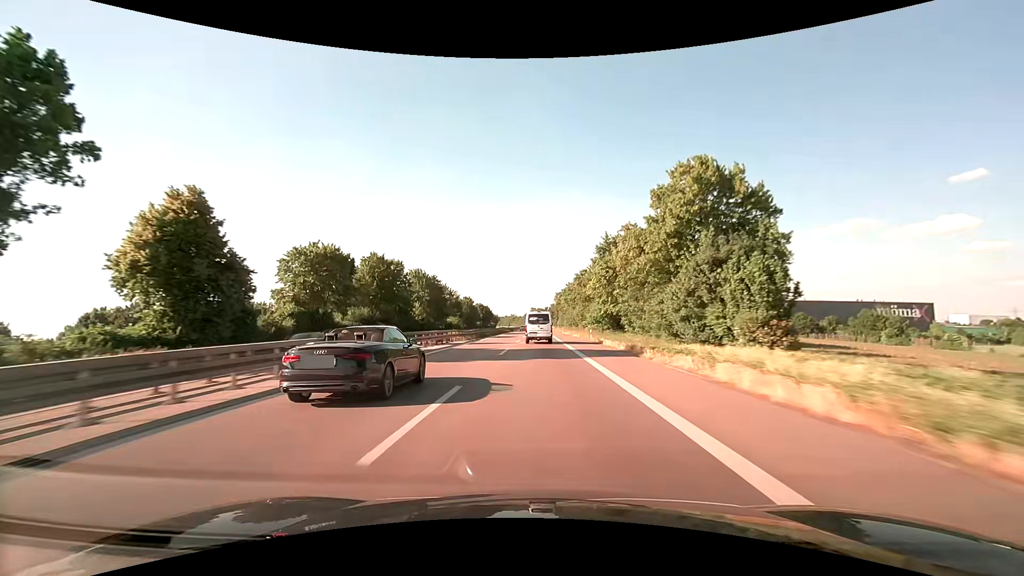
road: trunk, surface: asphalt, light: Day
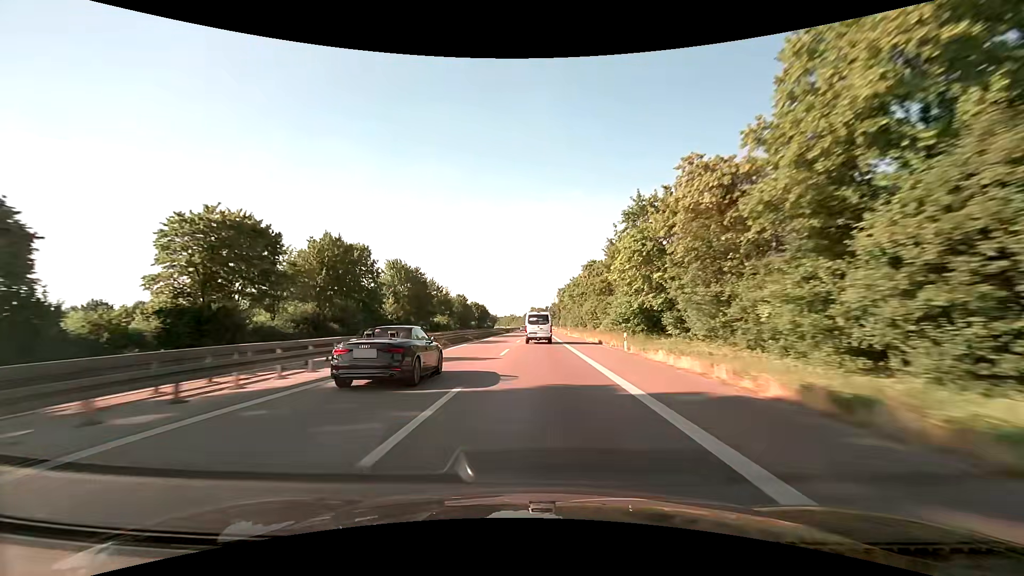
(-0.1, +18.0) m; 0°
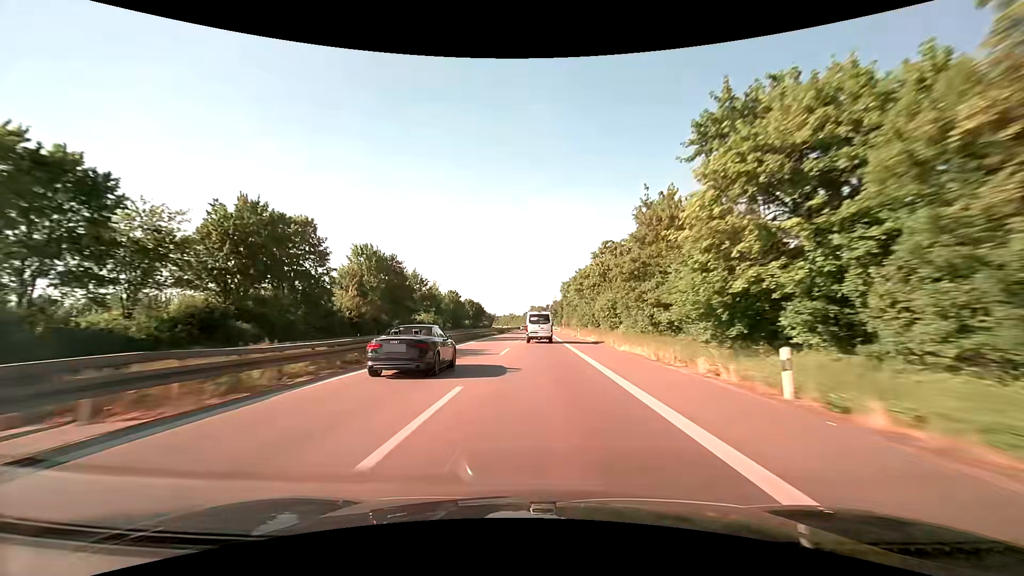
(0.0, +18.1) m; 0°
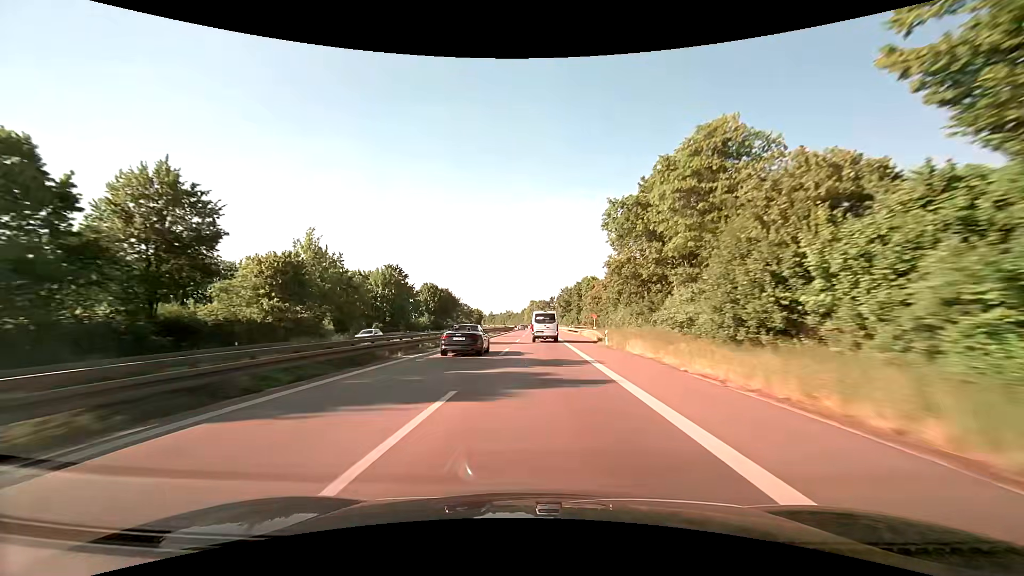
(+0.1, +72.5) m; 0°
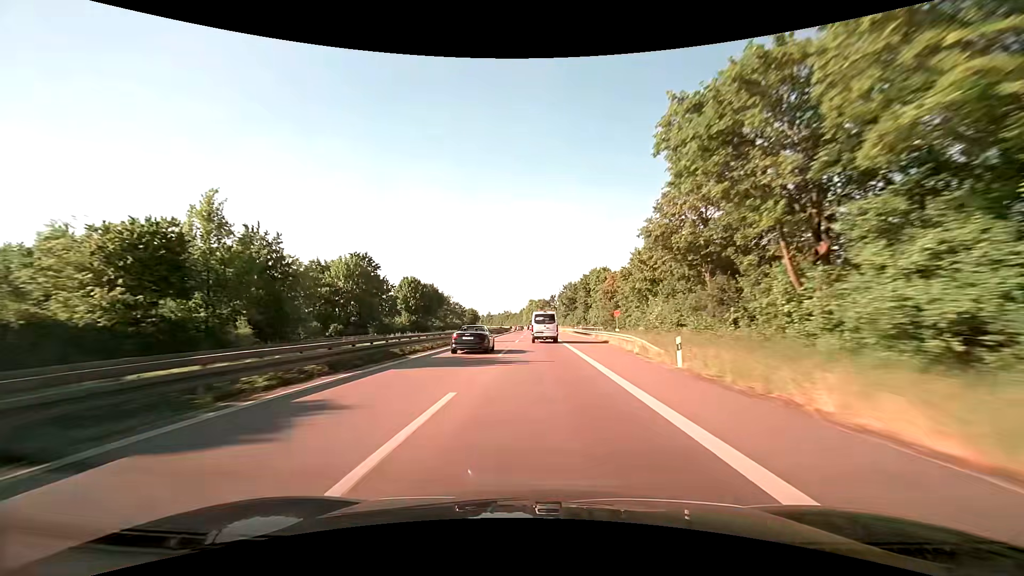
(0.0, +18.1) m; 0°
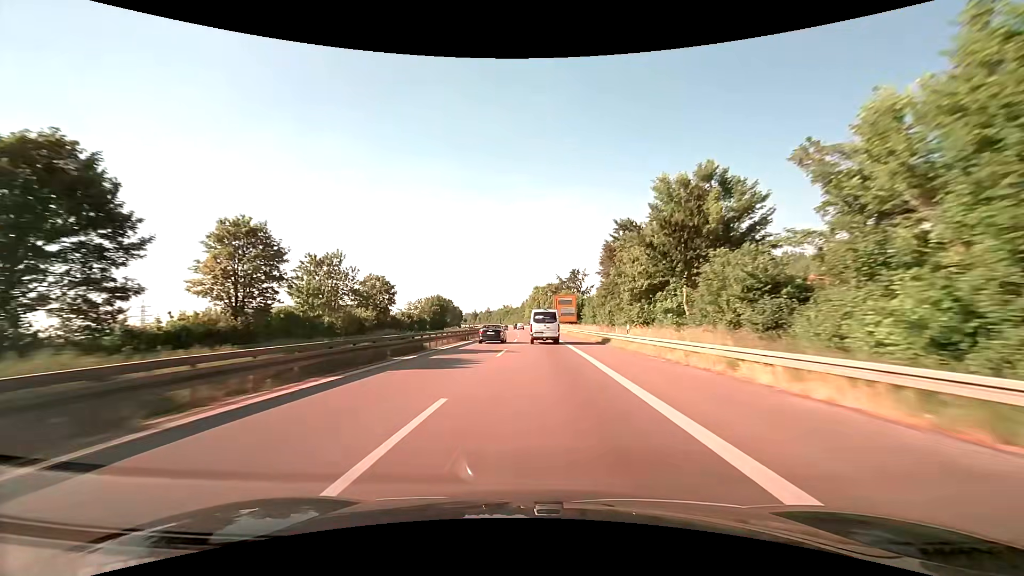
(-0.5, +90.6) m; -1°
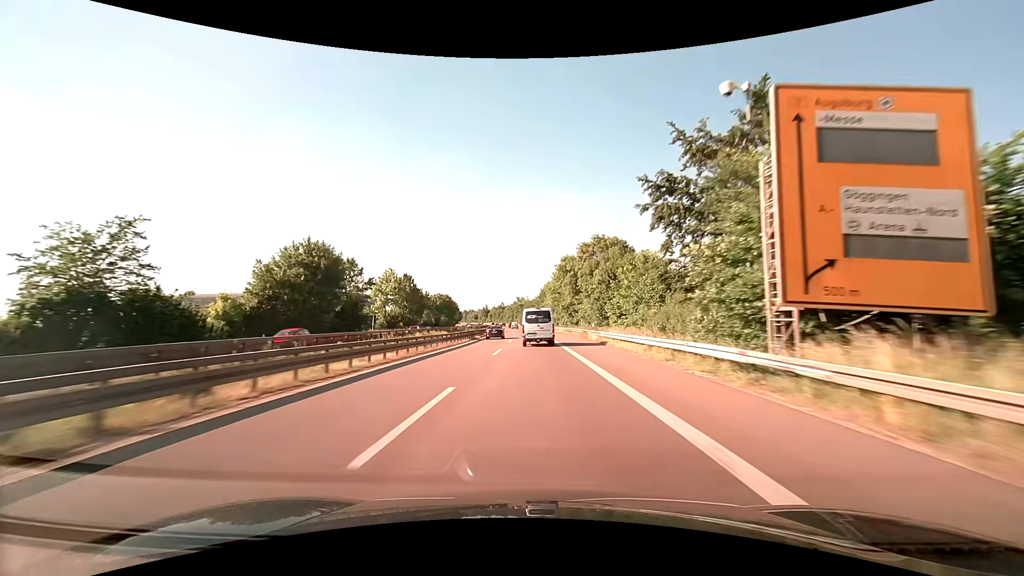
(-1.5, +87.6) m; -2°
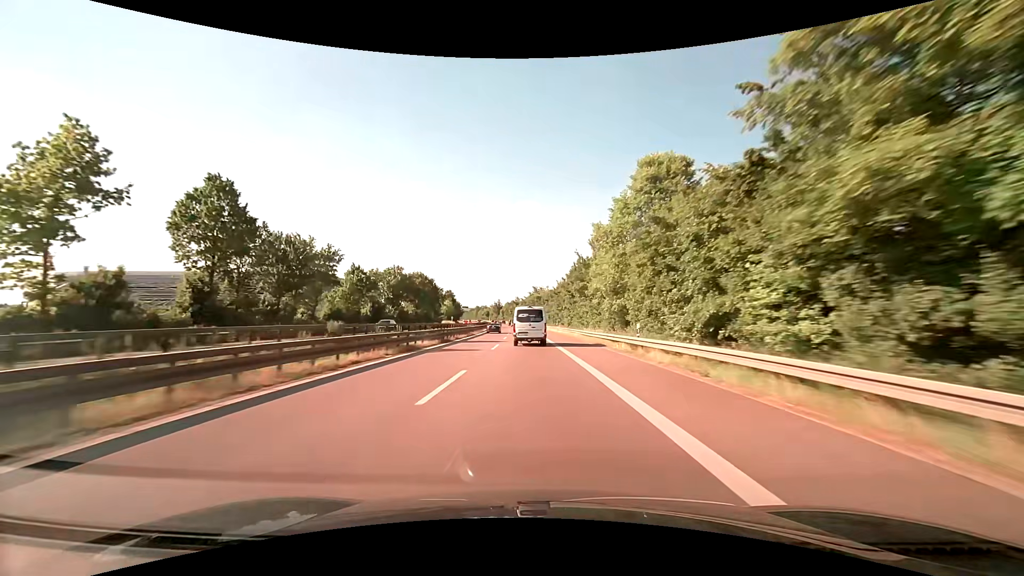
(-1.3, +68.3) m; -2°
(0, +10) (0, +20) (0, +30) (-1, +40) (-1, +50) (-2, +60) (-2, +70) (-3, +80) (-3, +90) (-4, +100) m
